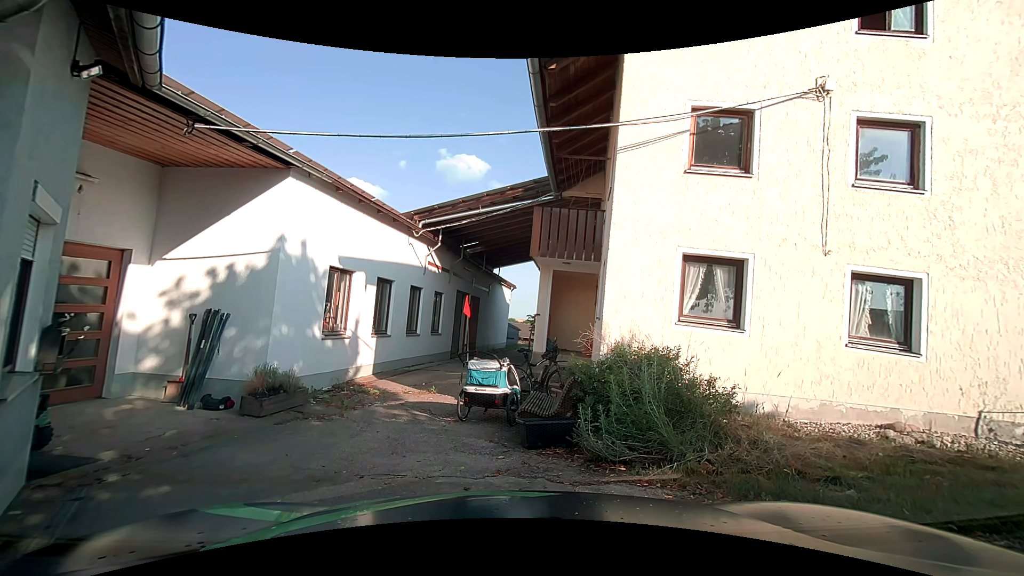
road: unclassified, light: Day
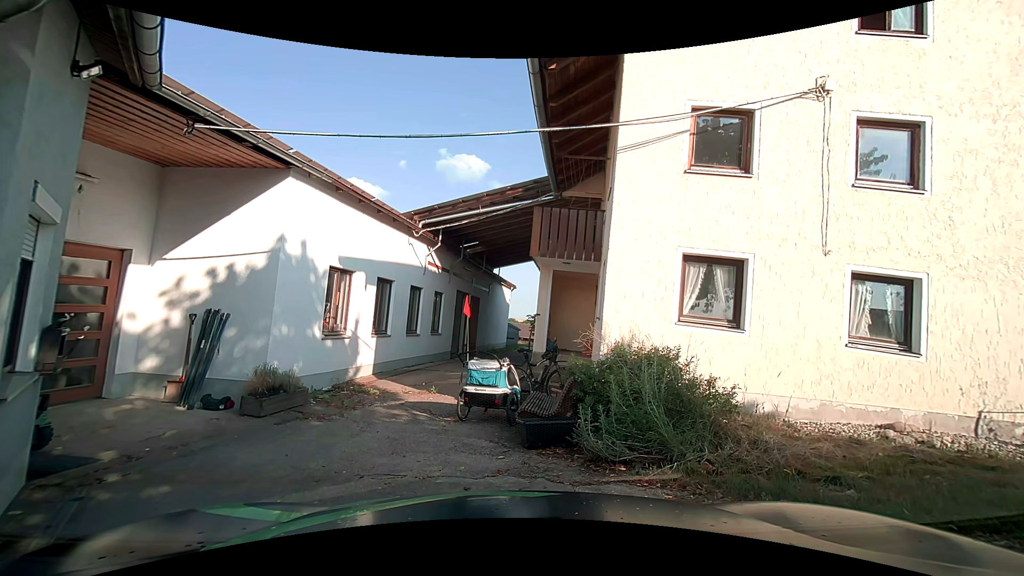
(0.0, 0.0) m; 0°
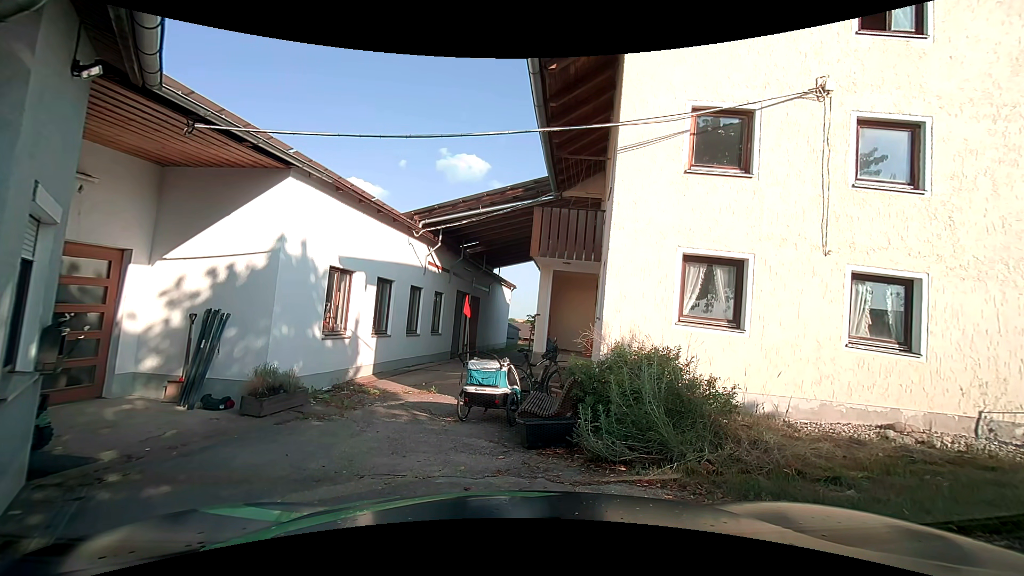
(0.0, 0.0) m; 0°
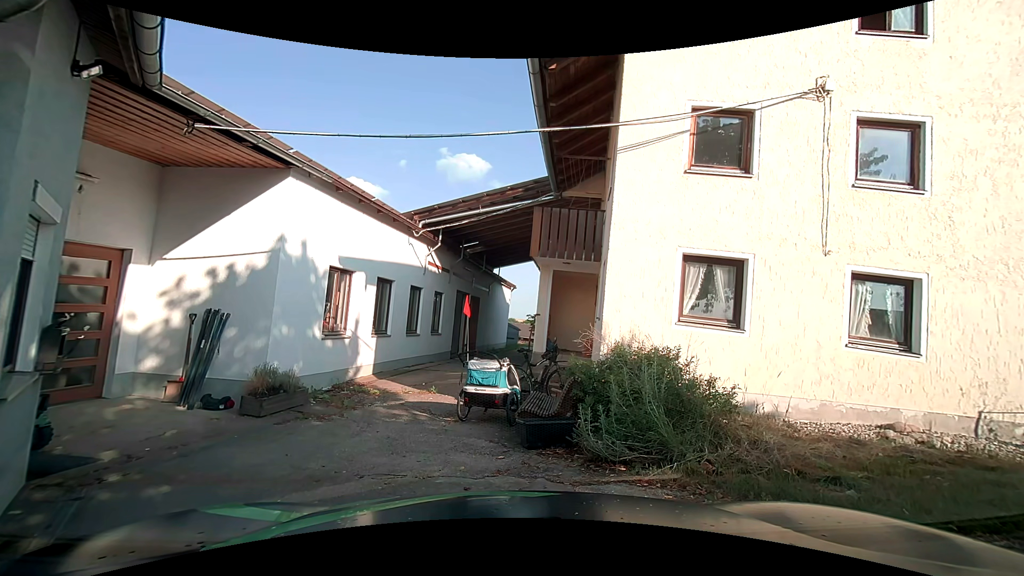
(0.0, +0.1) m; 0°
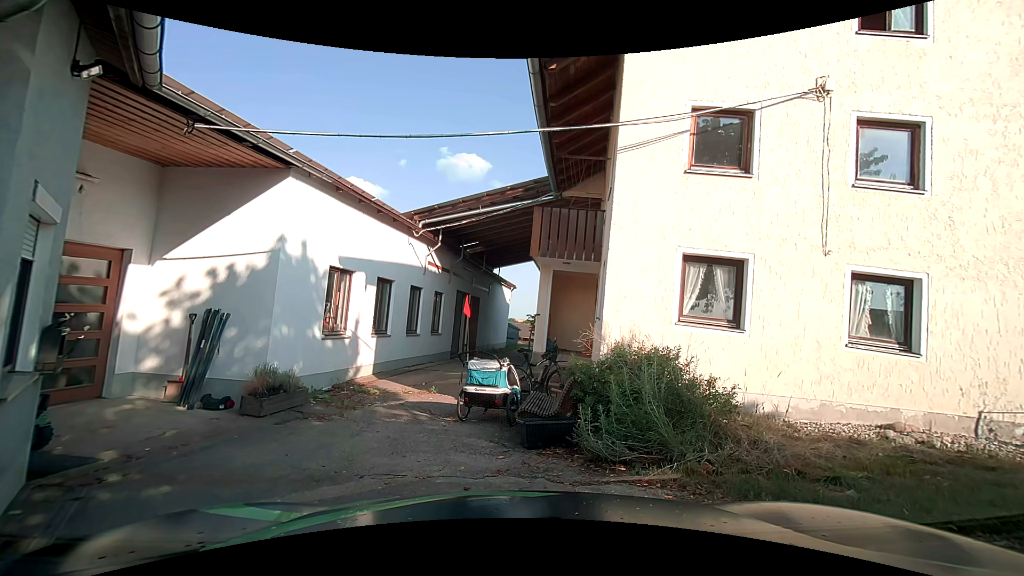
(0.0, 0.0) m; 0°
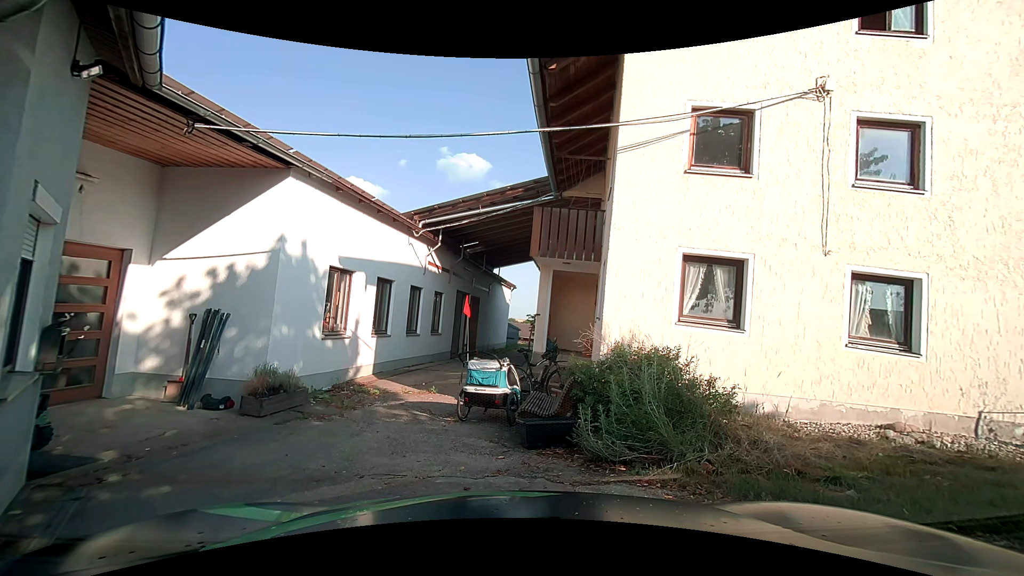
(0.0, 0.0) m; 0°
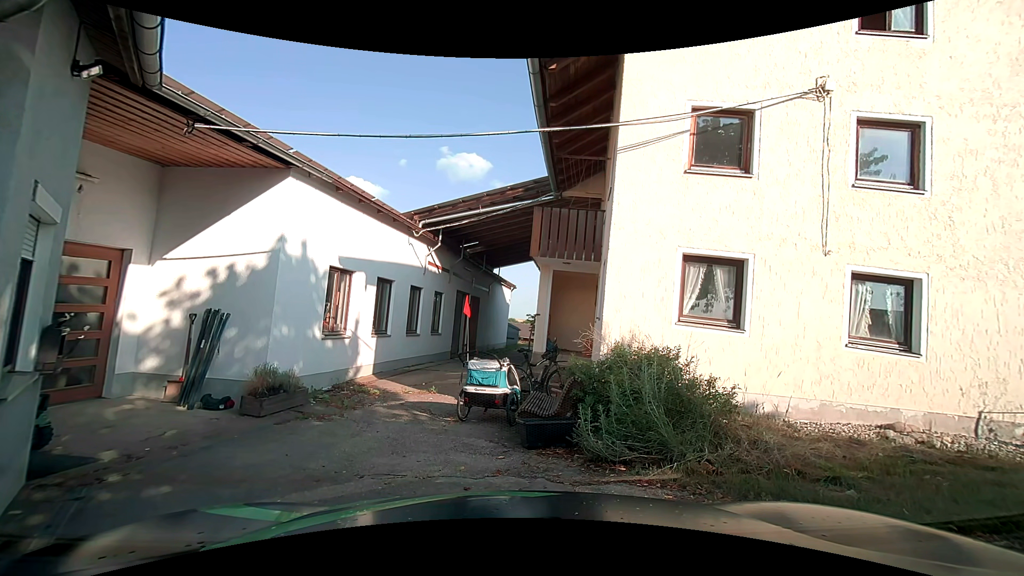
(0.0, 0.0) m; 0°
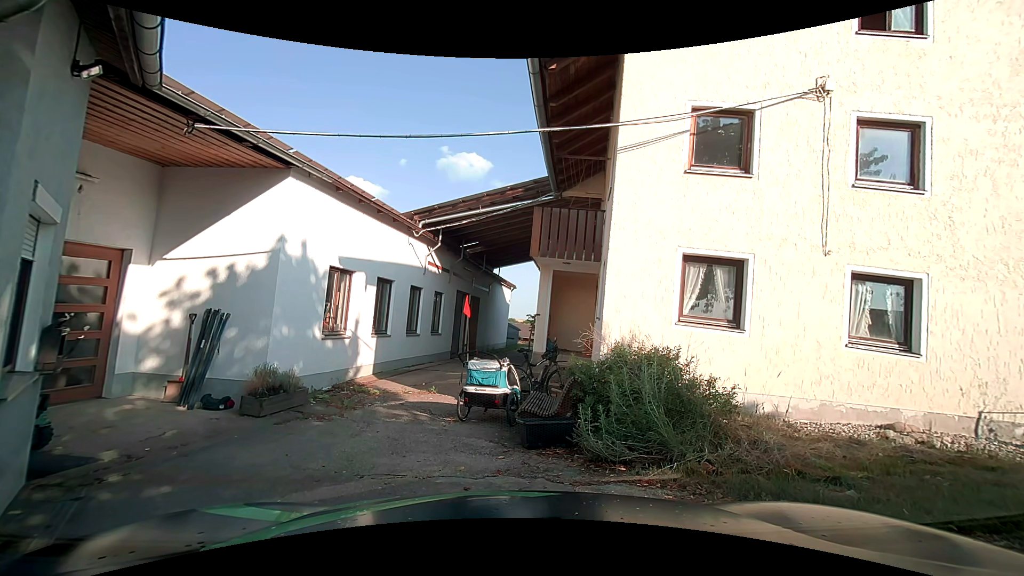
(0.0, 0.0) m; 0°
